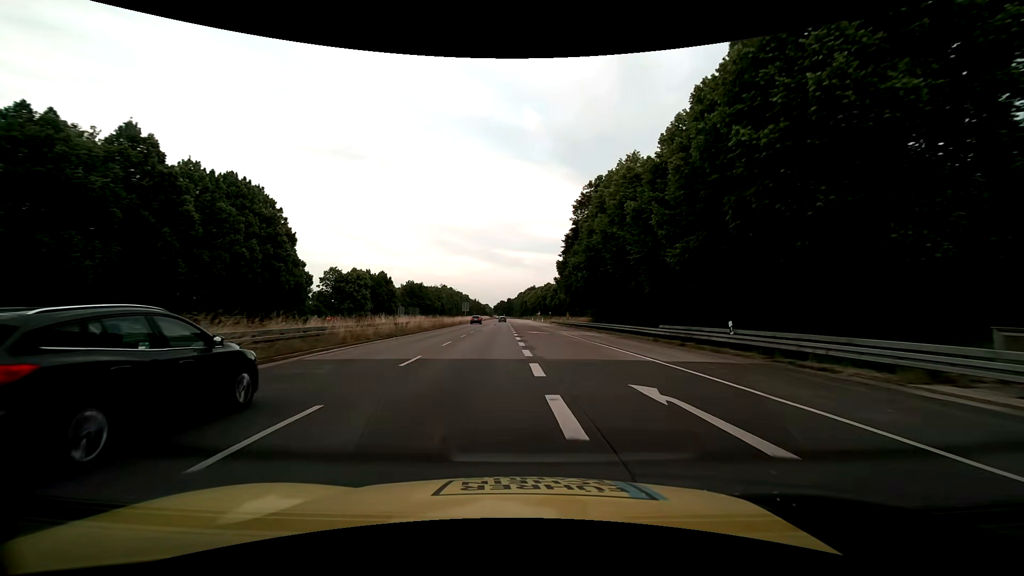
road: trunk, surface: asphalt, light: Day
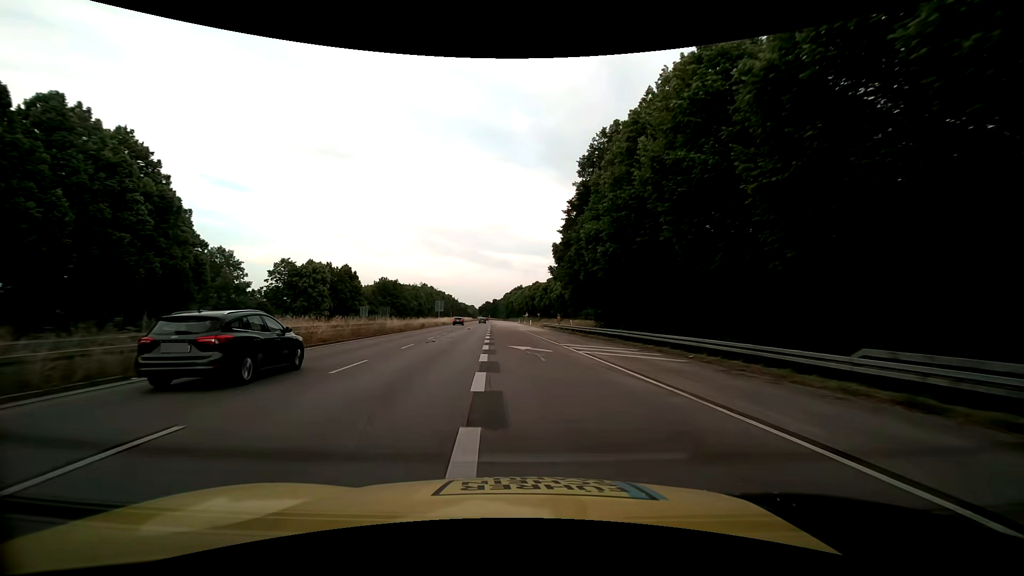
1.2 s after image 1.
(+0.3, +19.6) m; +1°
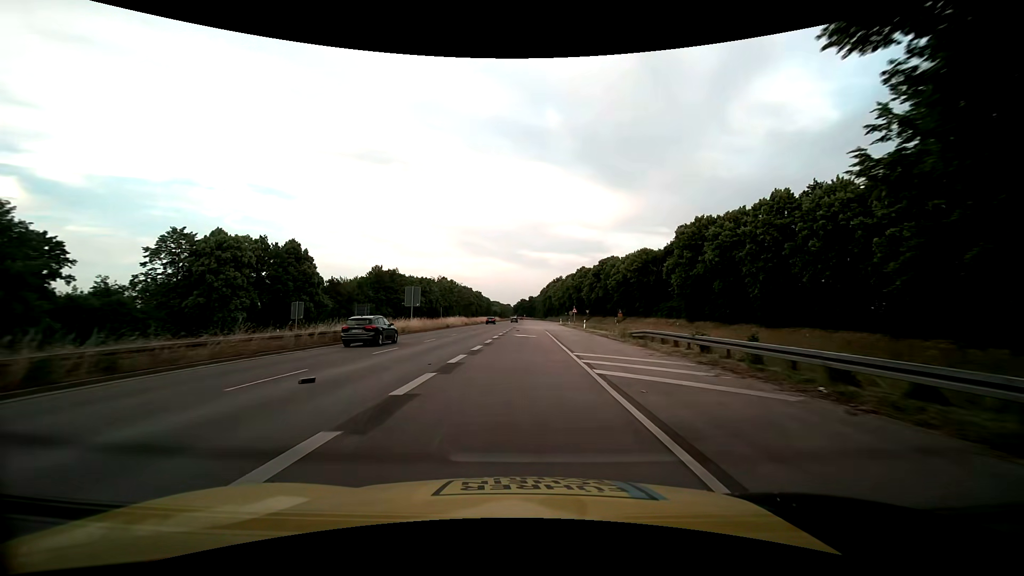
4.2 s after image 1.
(-0.5, +48.9) m; -4°
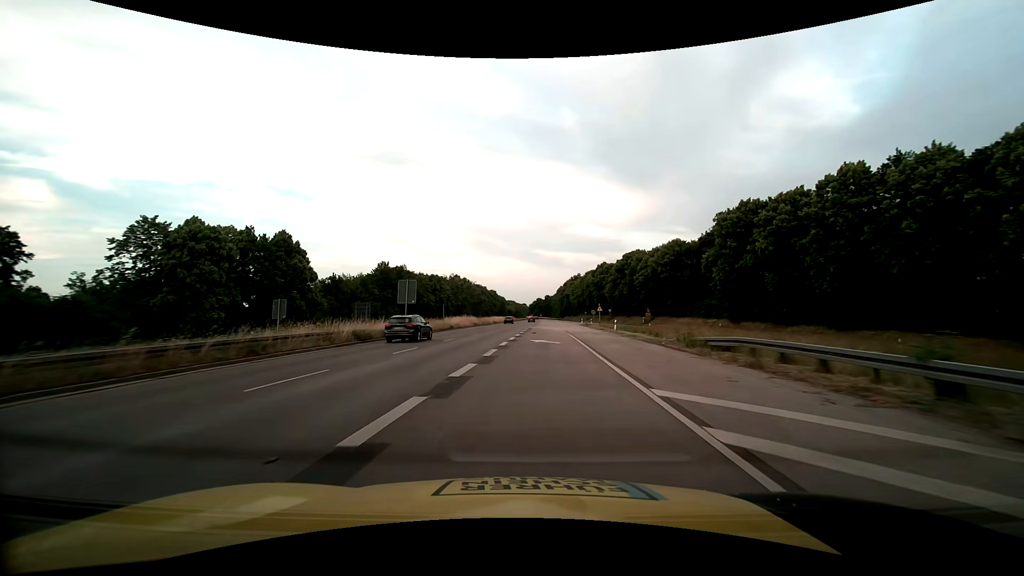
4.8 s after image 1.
(-0.1, +9.8) m; -2°
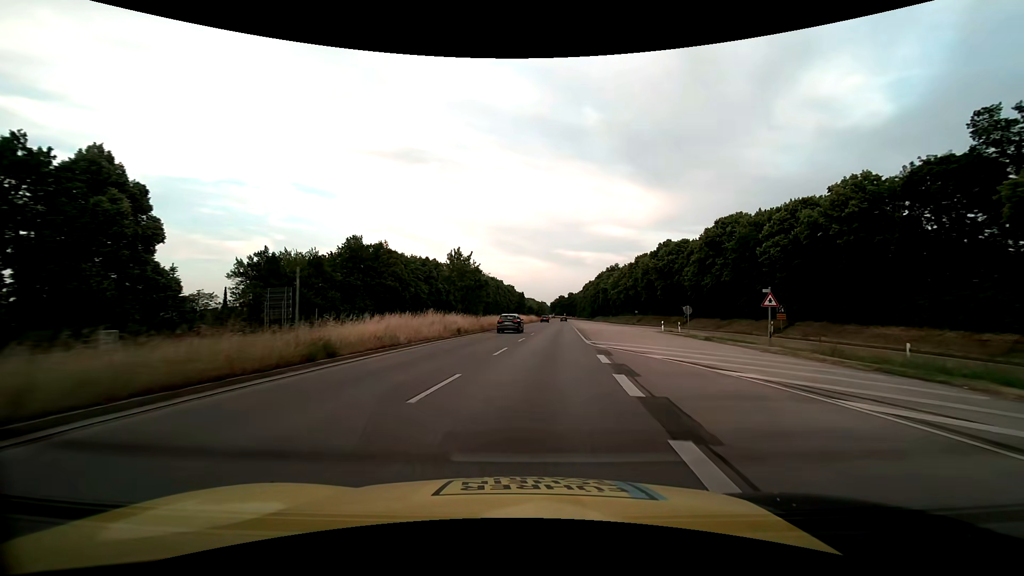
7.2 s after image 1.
(-1.7, +39.0) m; -3°
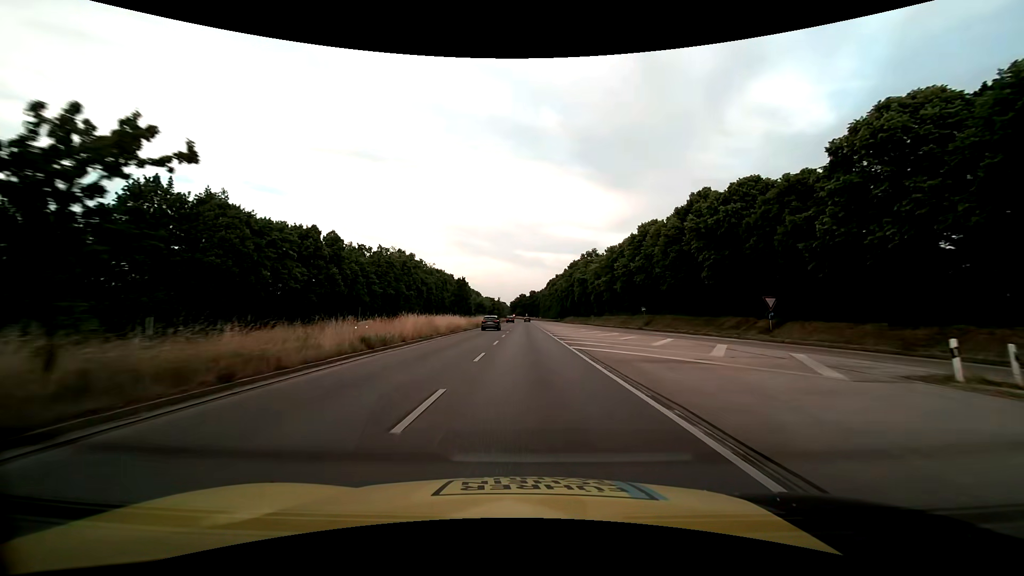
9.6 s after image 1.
(+2.4, +39.0) m; +5°
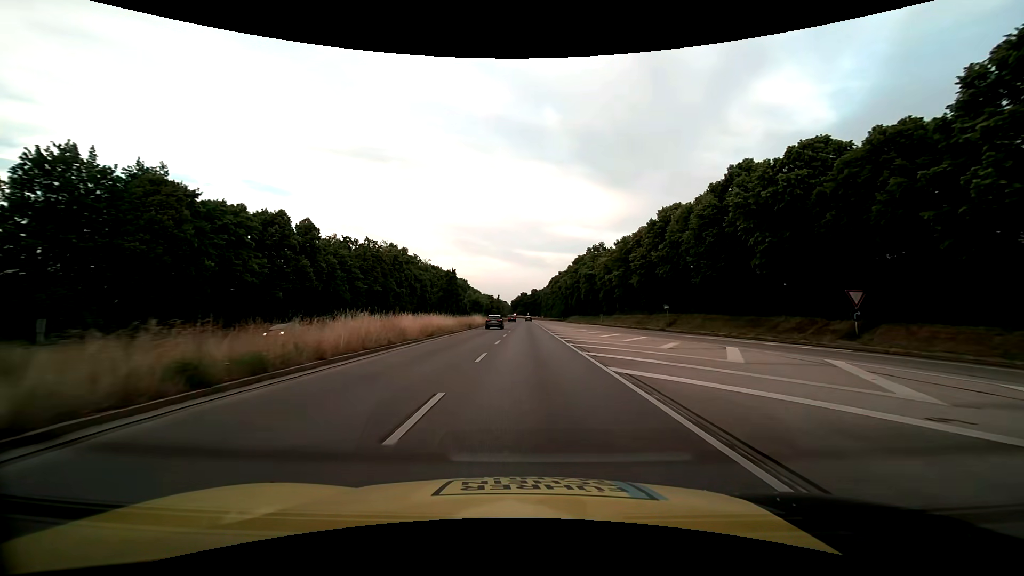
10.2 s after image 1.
(0.0, +9.8) m; 0°
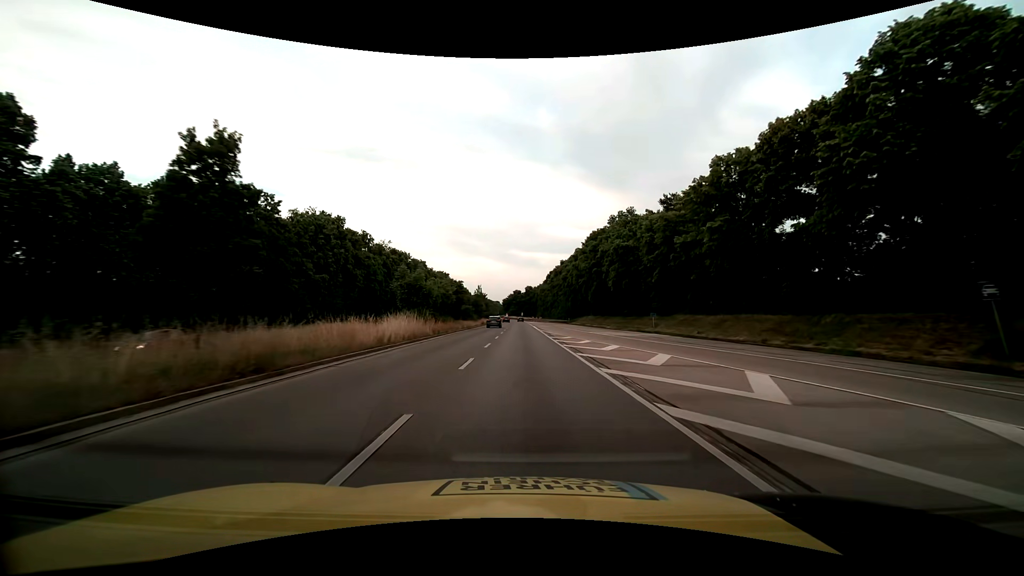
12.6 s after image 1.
(+0.2, +39.2) m; +1°
(0, +10) (0, +20) (0, +30) (0, +40) (0, +50) (0, +60) (0, +70) (0, +80) (0, +90) (0, +100) m
